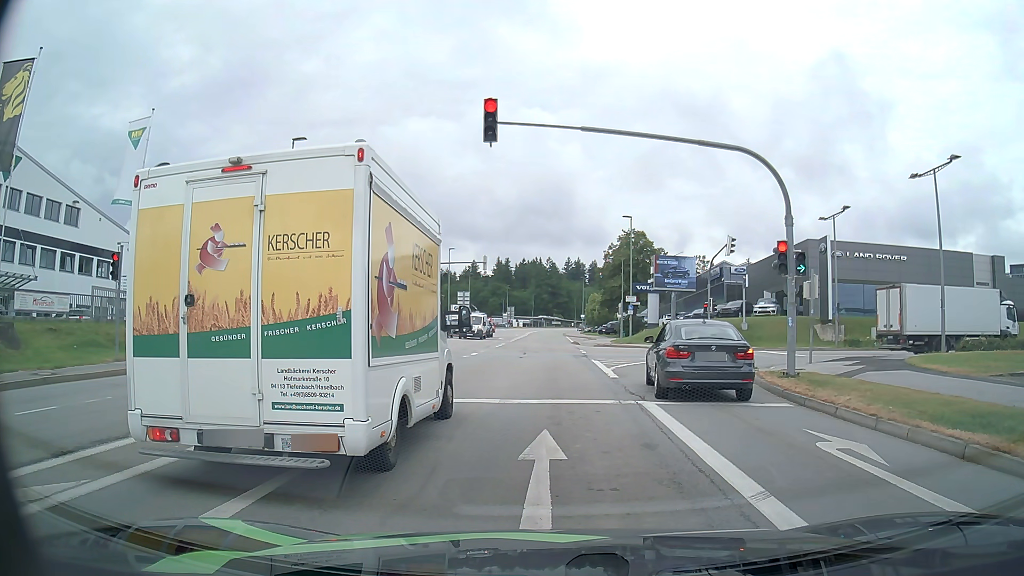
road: tertiary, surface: asphalt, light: Day
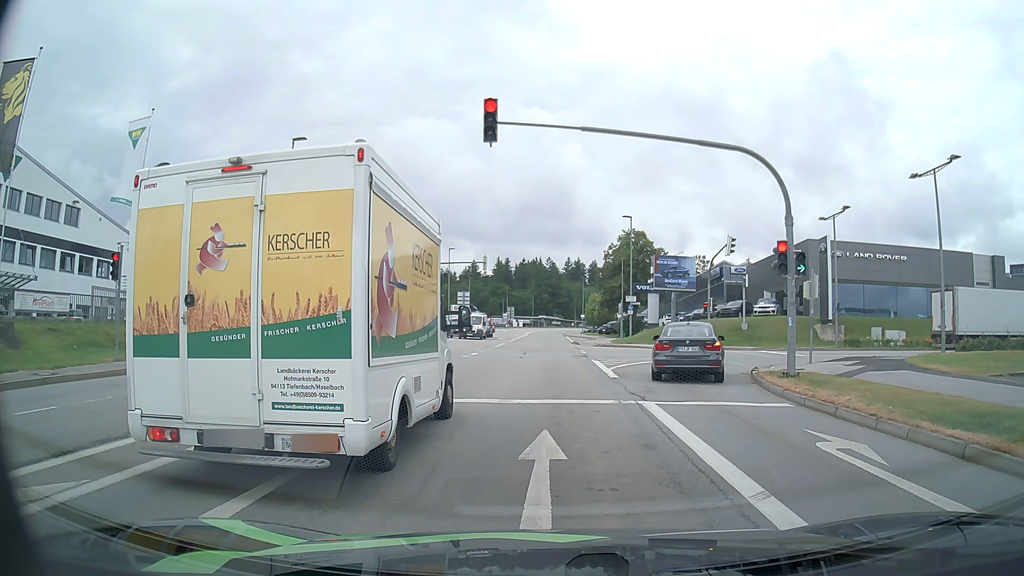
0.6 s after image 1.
(0.0, 0.0) m; 0°
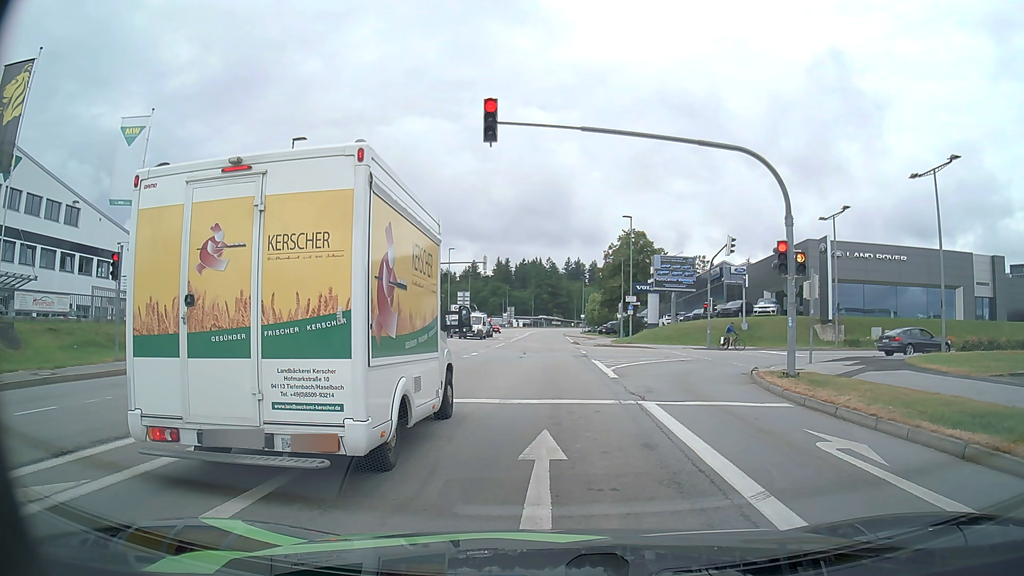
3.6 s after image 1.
(0.0, 0.0) m; 0°
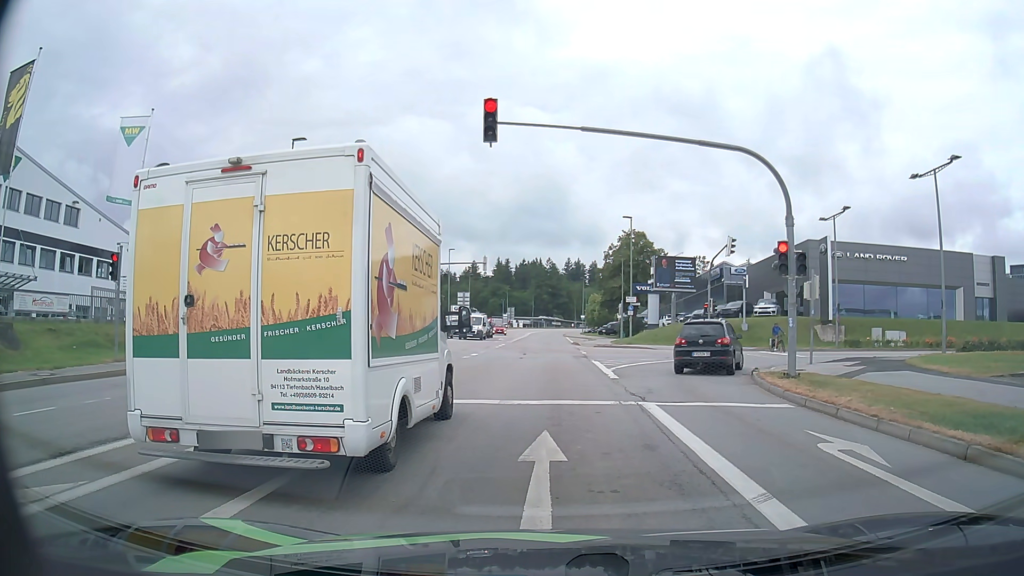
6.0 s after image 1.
(0.0, 0.0) m; 0°
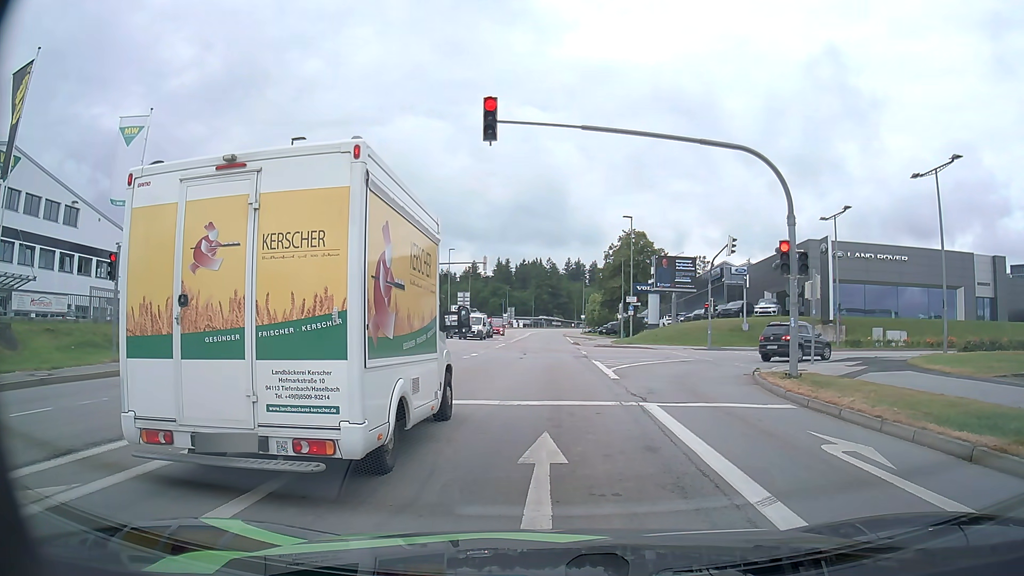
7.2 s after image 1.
(0.0, +0.1) m; 0°
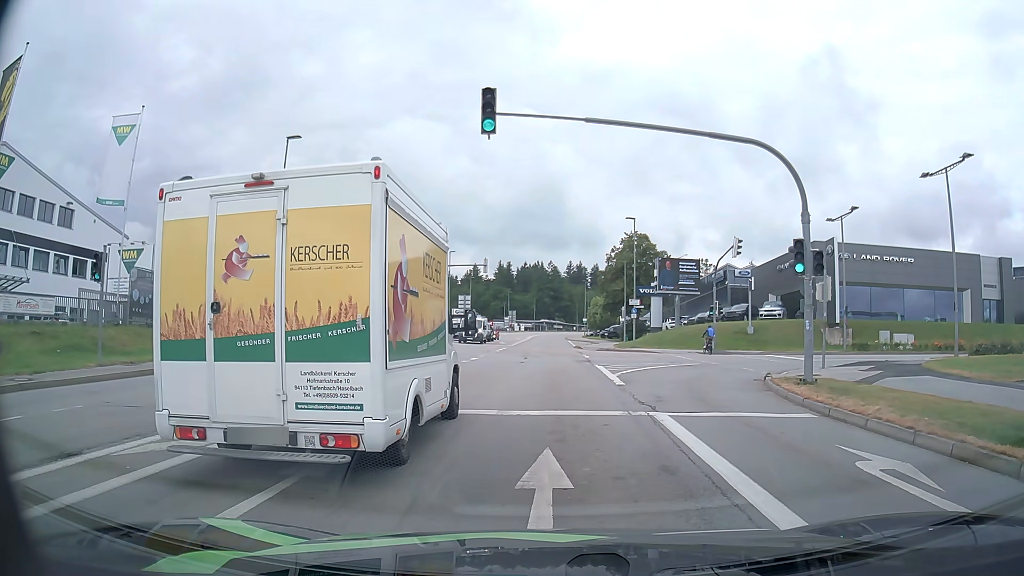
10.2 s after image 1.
(0.0, +0.9) m; 0°
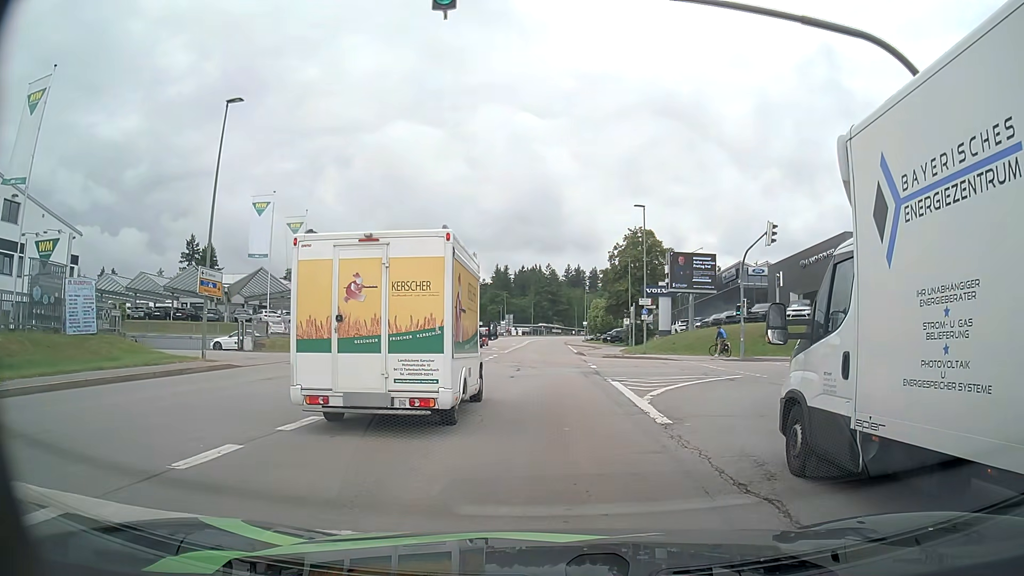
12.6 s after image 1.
(+0.1, +7.1) m; 0°
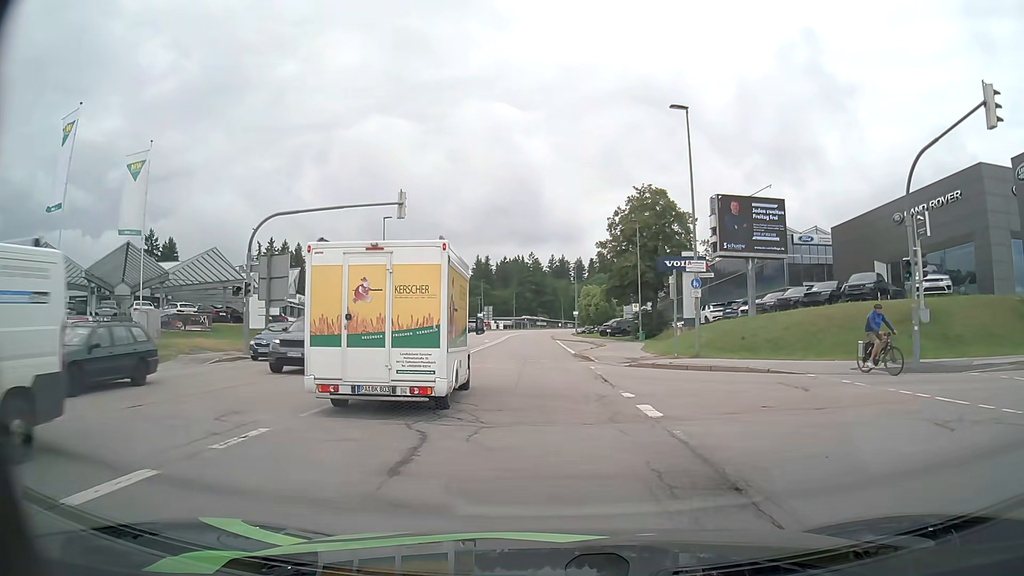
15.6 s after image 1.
(+0.2, +19.9) m; +2°
(0, +10) (0, +20) (0, +30) (0, +40) (0, +50) (-1, +60) (-1, +70) (-1, +80) (-1, +90) (-1, +100) m
